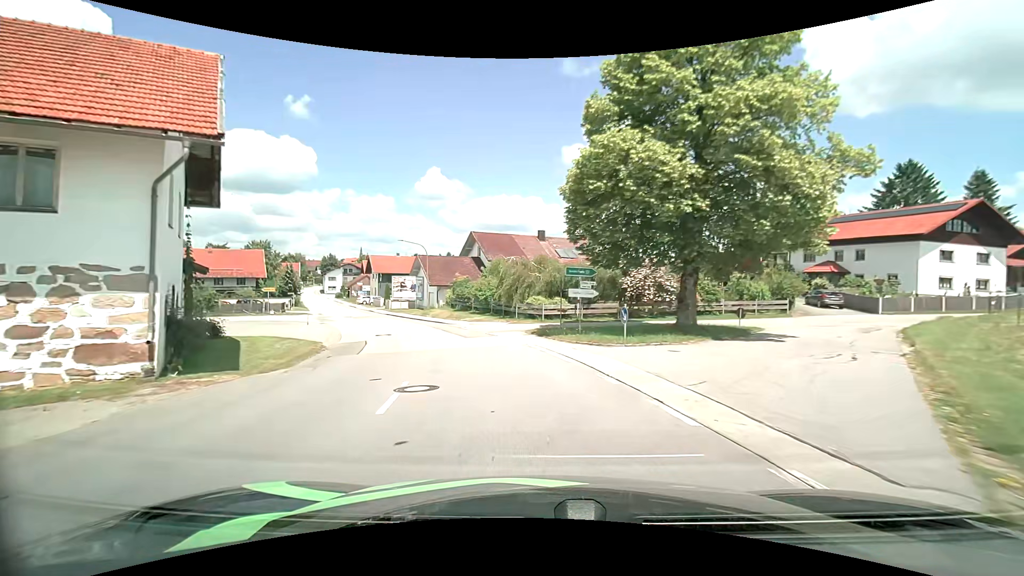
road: tertiary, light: Day
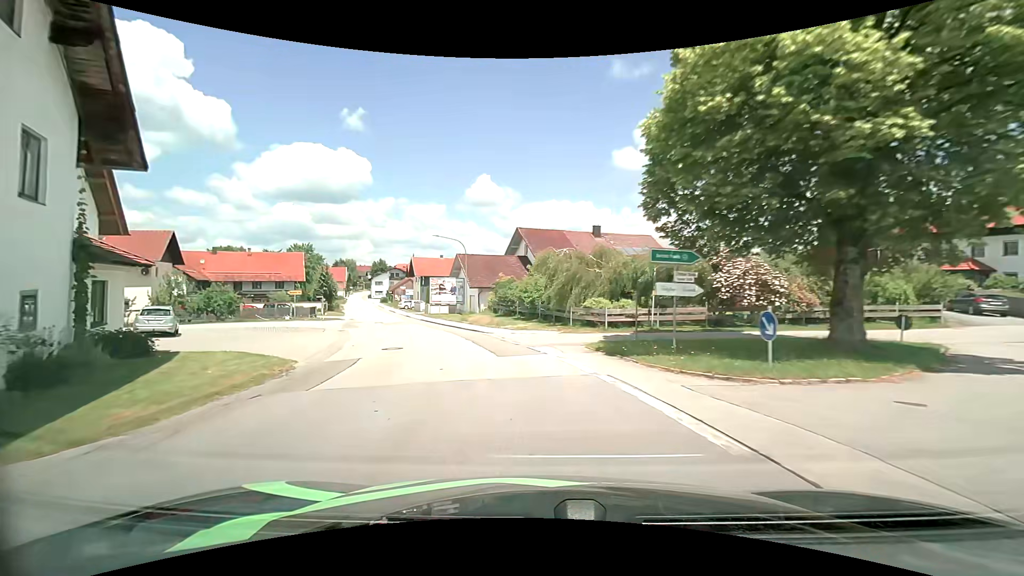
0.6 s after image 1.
(-0.4, +7.0) m; -6°
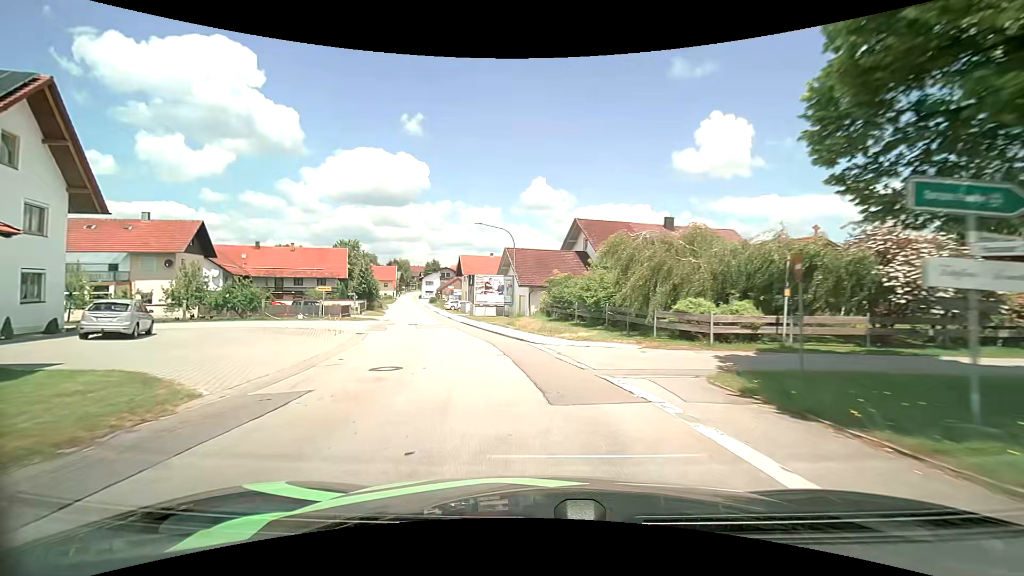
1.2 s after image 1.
(-0.4, +7.2) m; -6°
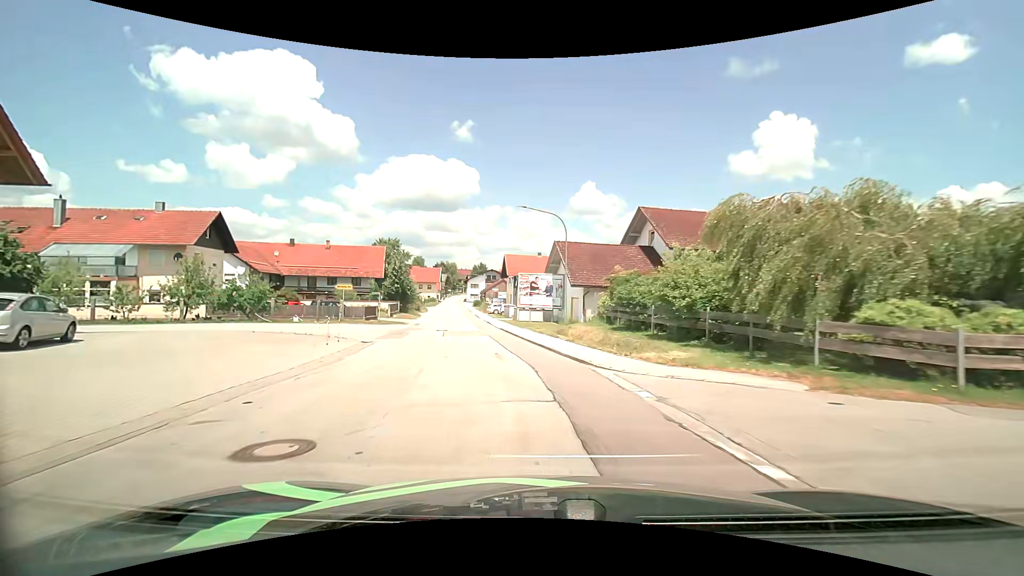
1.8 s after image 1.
(-0.4, +7.3) m; -5°
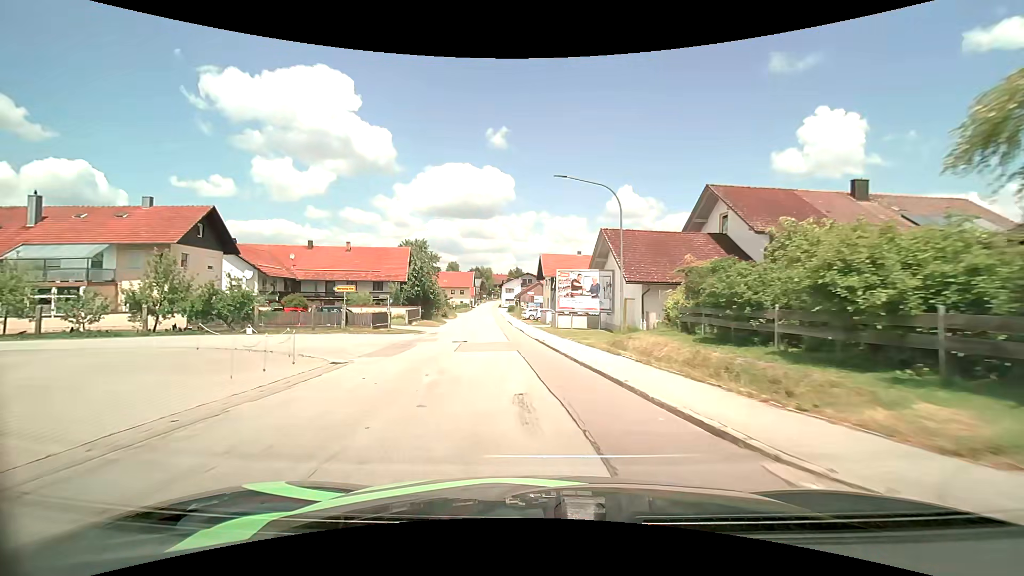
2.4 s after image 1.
(-0.3, +7.4) m; -5°
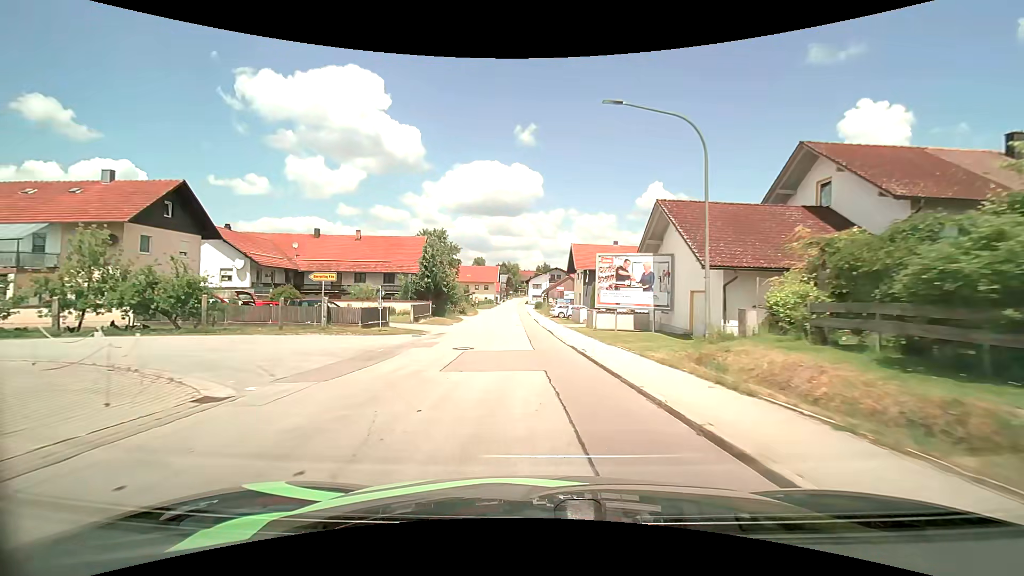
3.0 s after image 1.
(-0.3, +7.5) m; -4°
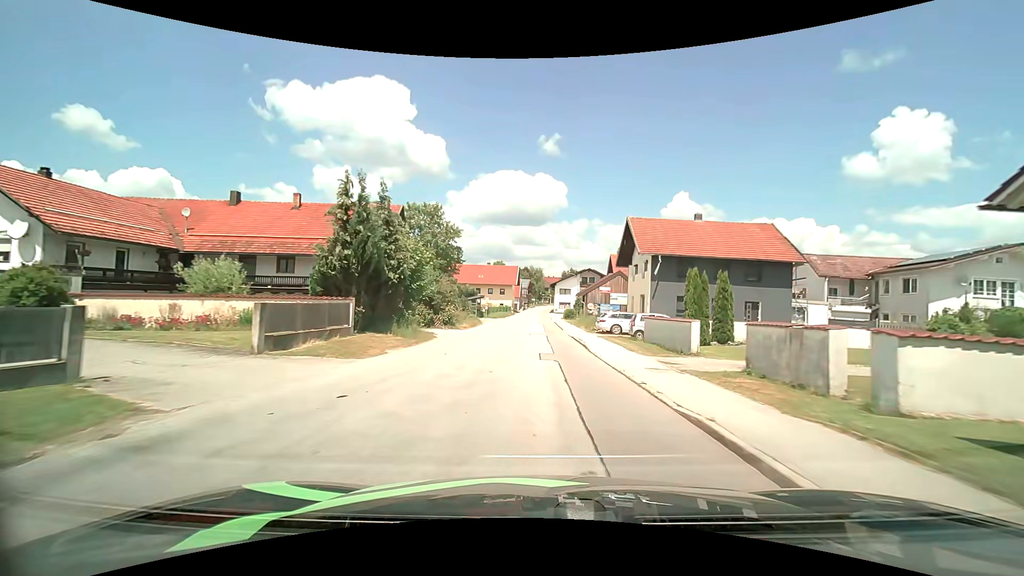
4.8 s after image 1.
(-1.0, +22.5) m; -3°
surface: asphalt
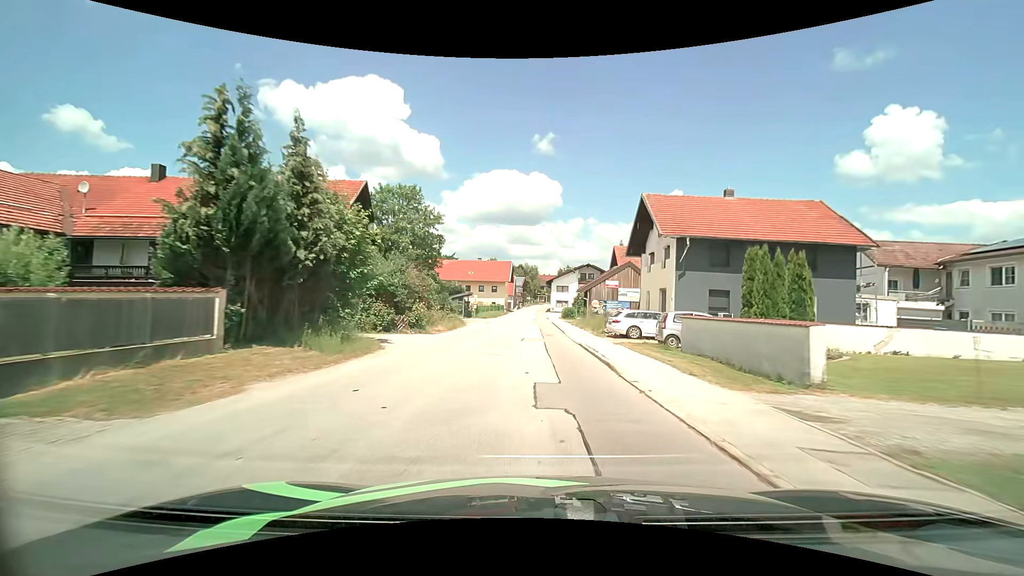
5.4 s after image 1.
(0.0, +7.5) m; +1°
(0, +10) (0, +20) (0, +30) (0, +40) (0, +50) (0, +60) (0, +70) (-1, +80) (-1, +90) (-1, +100) m
